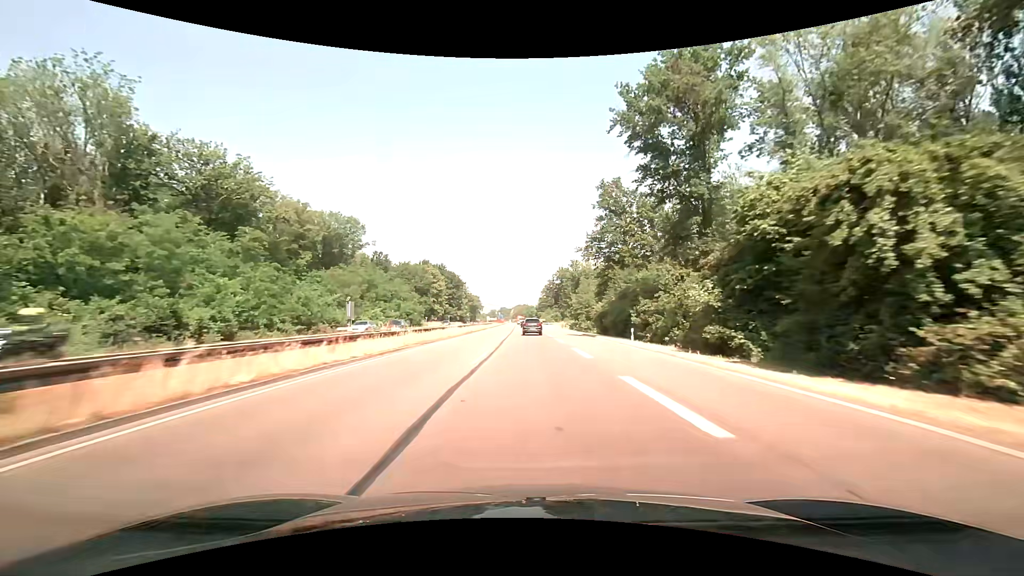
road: trunk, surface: asphalt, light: Day
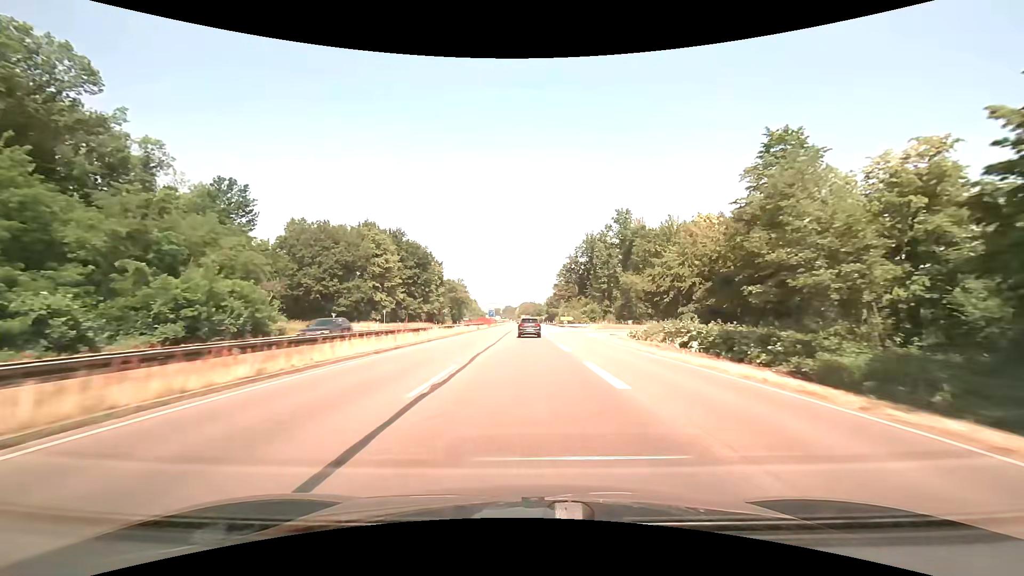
(-0.1, +80.1) m; -1°
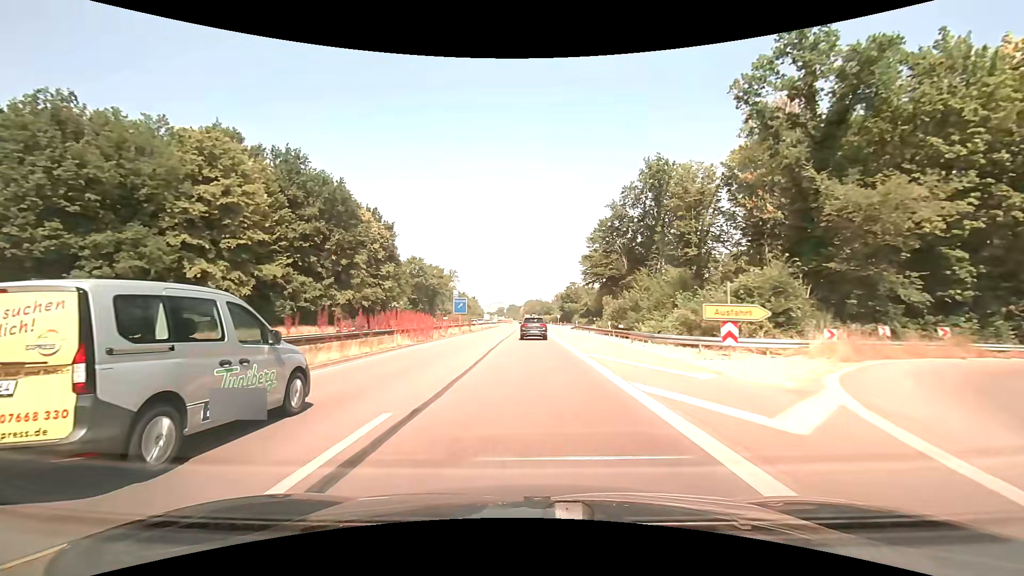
(-0.3, +62.4) m; -1°
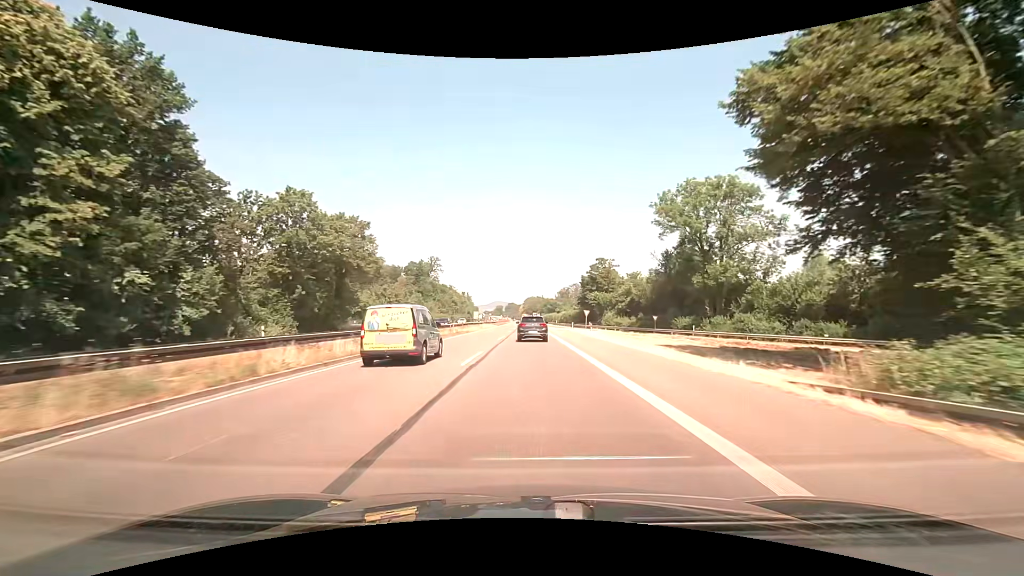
(+0.1, +59.9) m; 0°
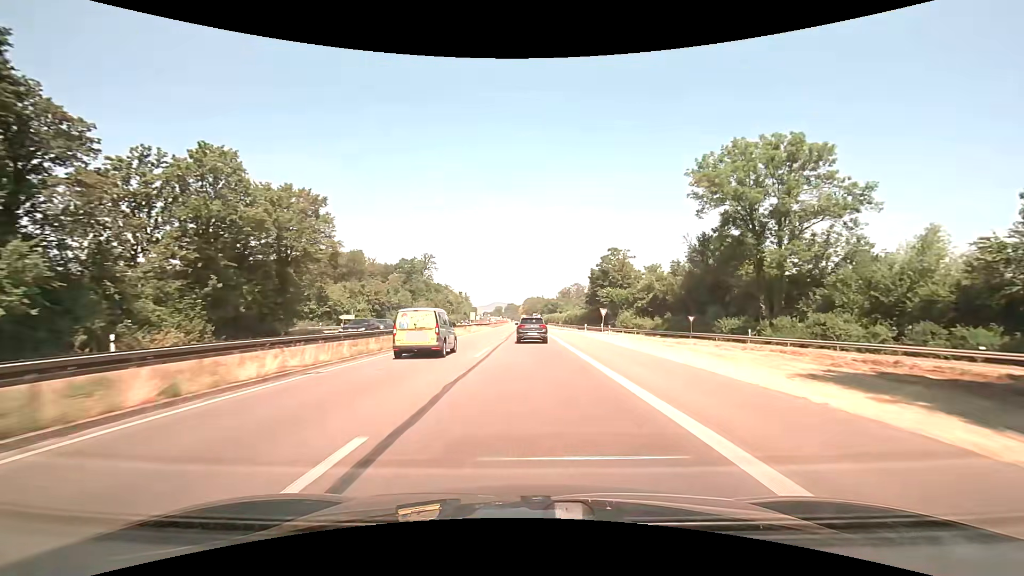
(0.0, +14.6) m; 0°
(0, +10) (0, +20) (0, +30) (0, +40) (0, +50) (0, +60) (0, +70) (0, +80) (0, +90) (0, +100) m
